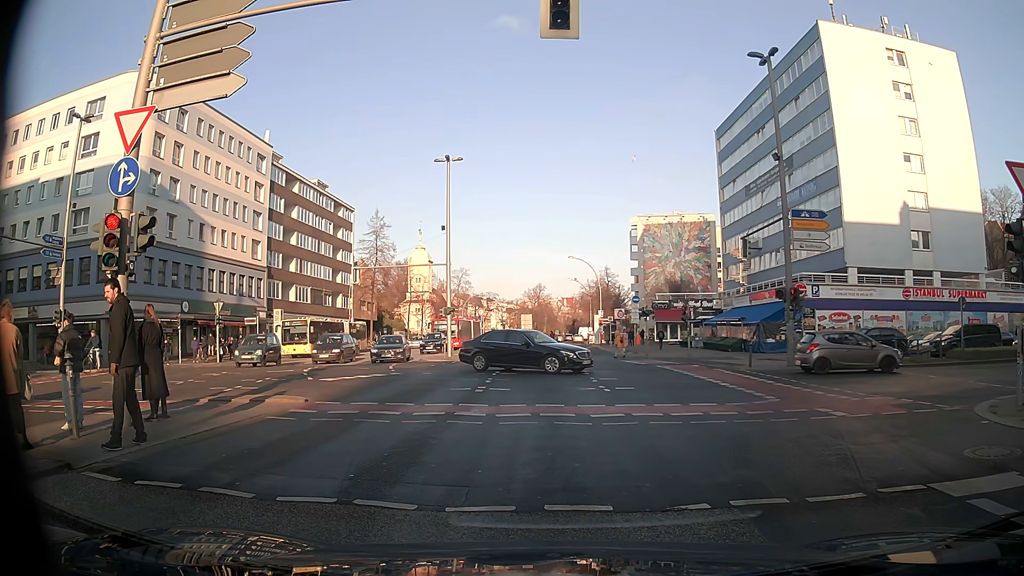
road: secondary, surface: asphalt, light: Day
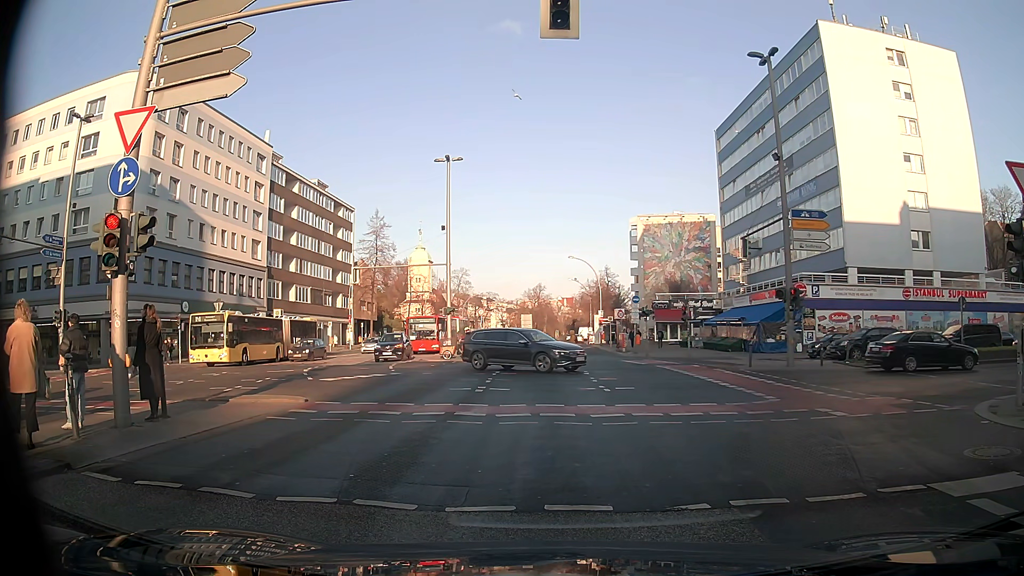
(0.0, 0.0) m; 0°
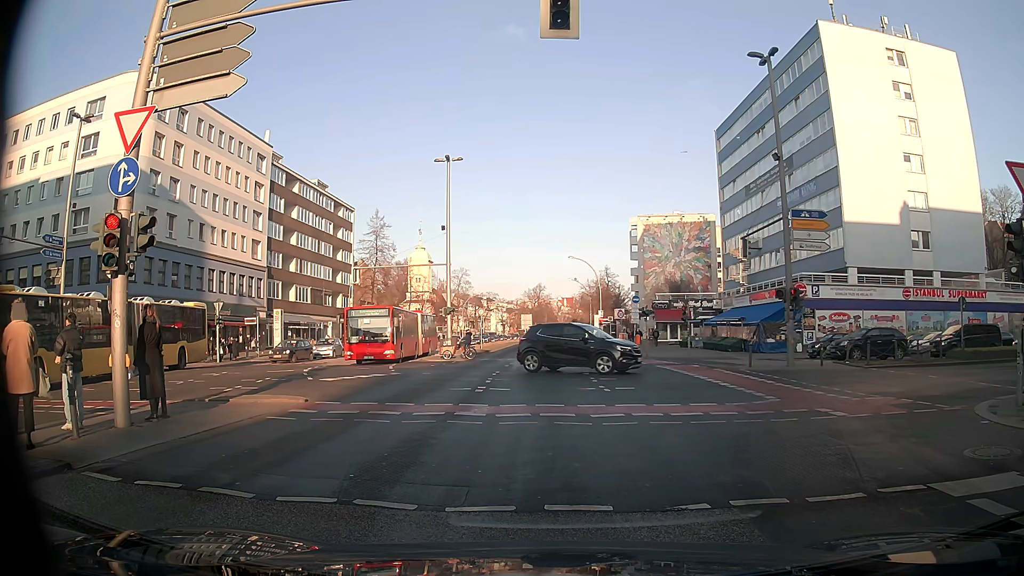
(0.0, 0.0) m; 0°
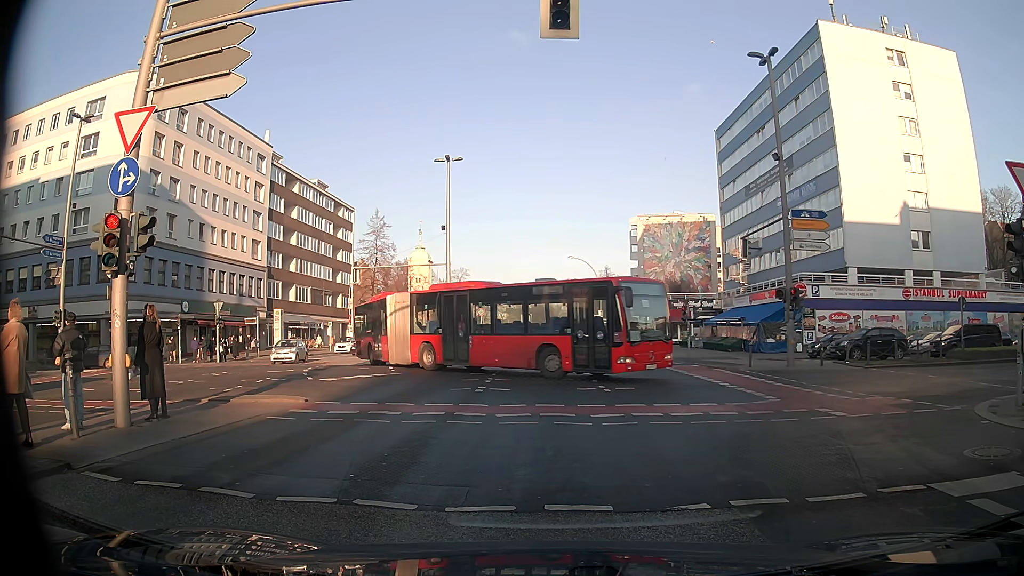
(0.0, 0.0) m; 0°
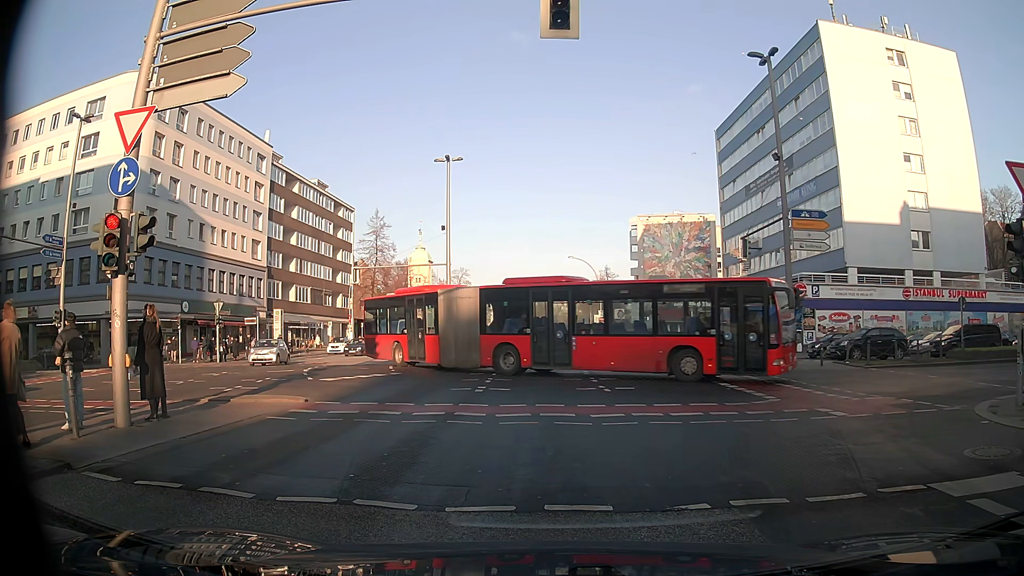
(0.0, 0.0) m; 0°
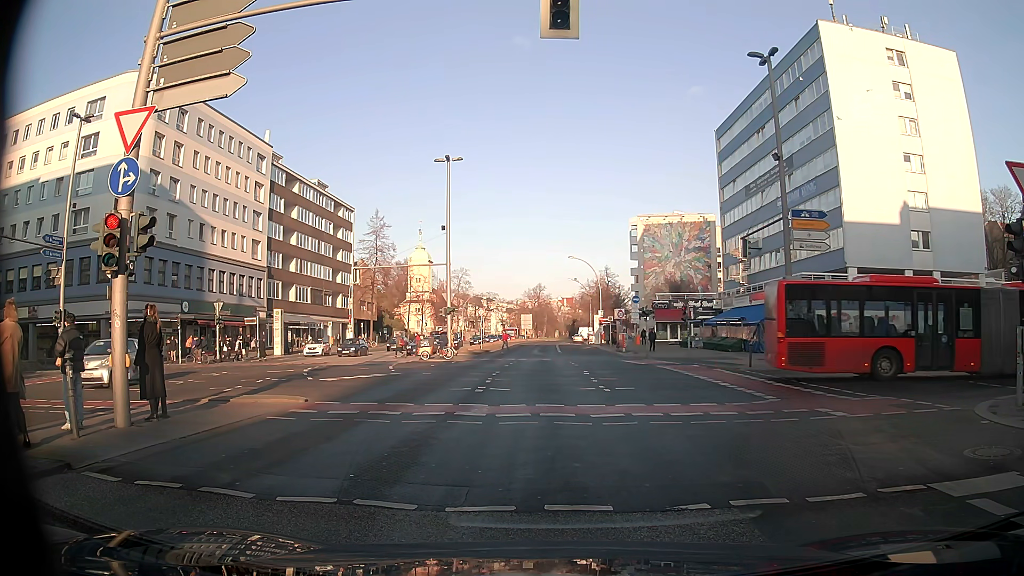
(0.0, 0.0) m; 0°
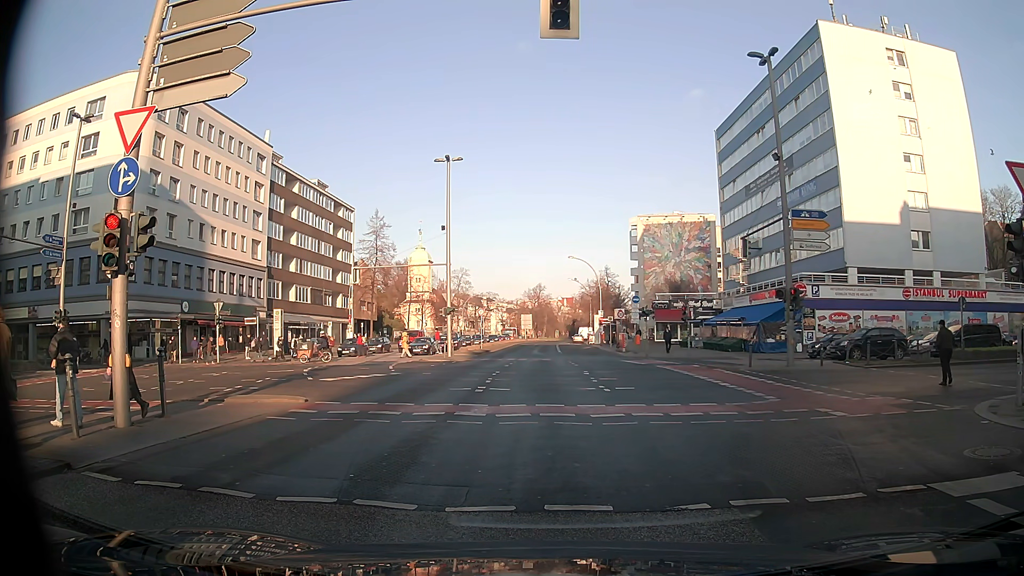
(0.0, 0.0) m; 0°
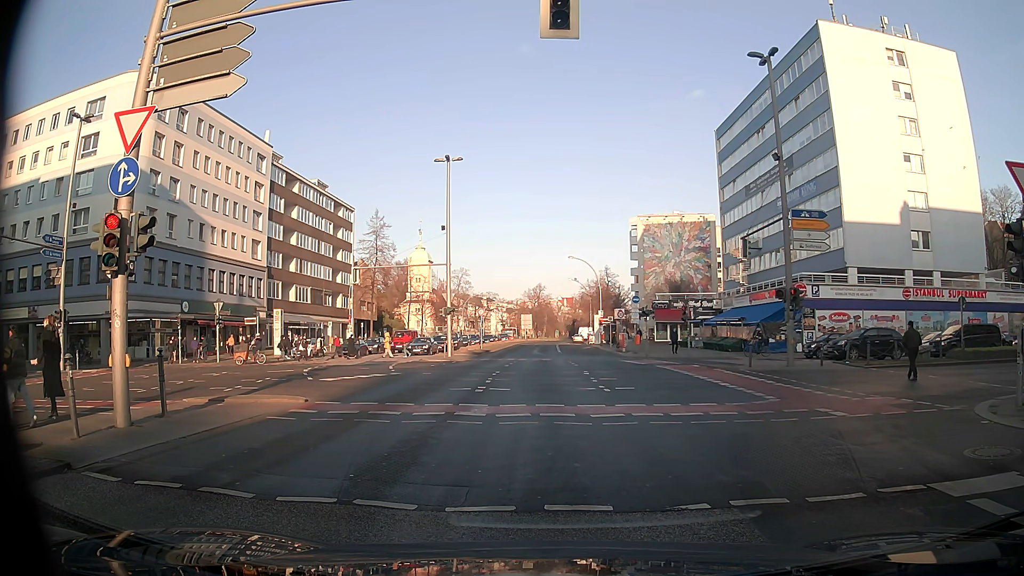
(0.0, 0.0) m; 0°
(0, +10) (0, +20) (0, +30) (0, +40) (0, +50) (0, +60) (0, +70) (0, +80) (0, +90) (+1, +100) m
